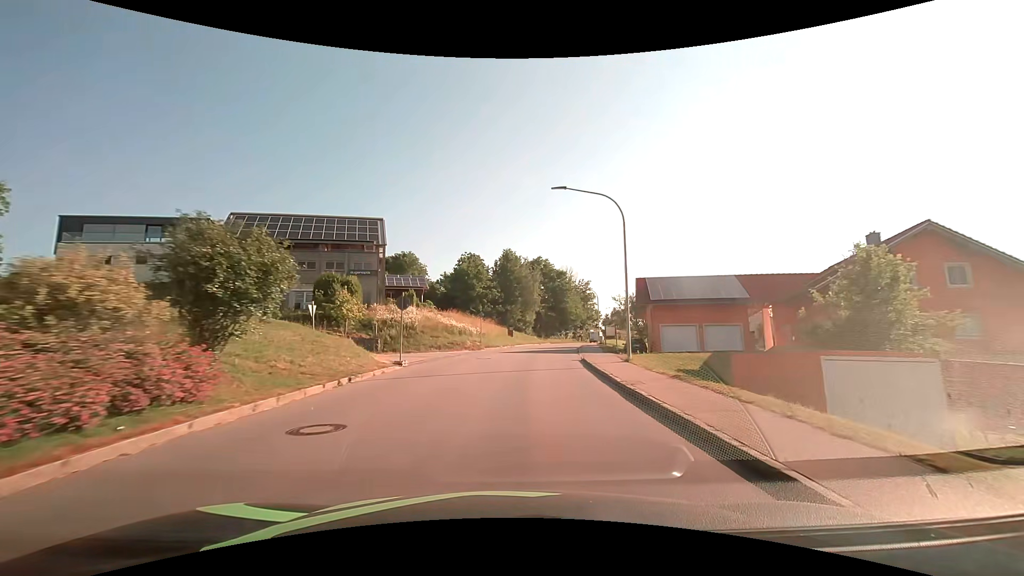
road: tertiary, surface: asphalt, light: Day
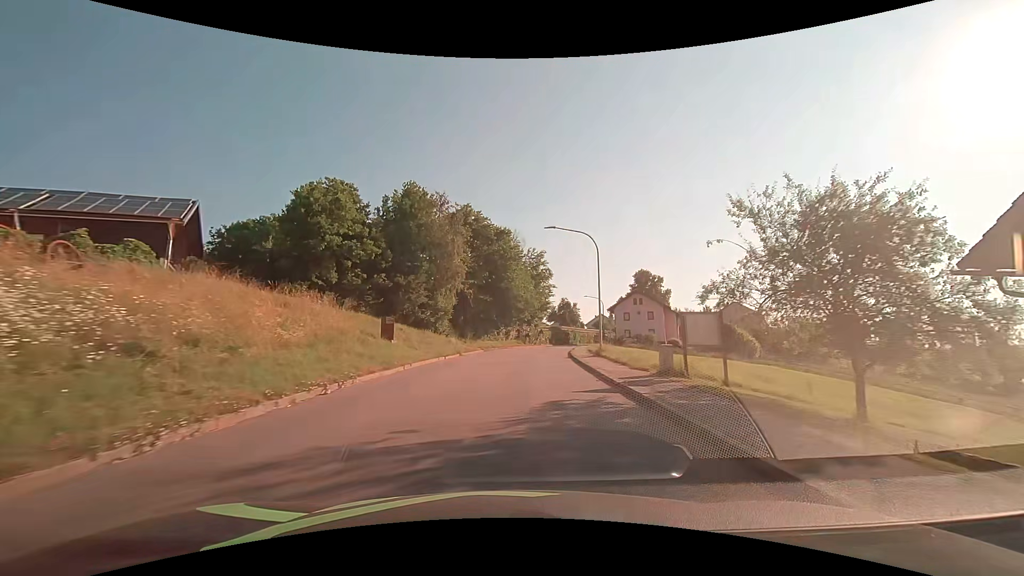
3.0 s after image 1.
(+2.6, +38.0) m; +8°
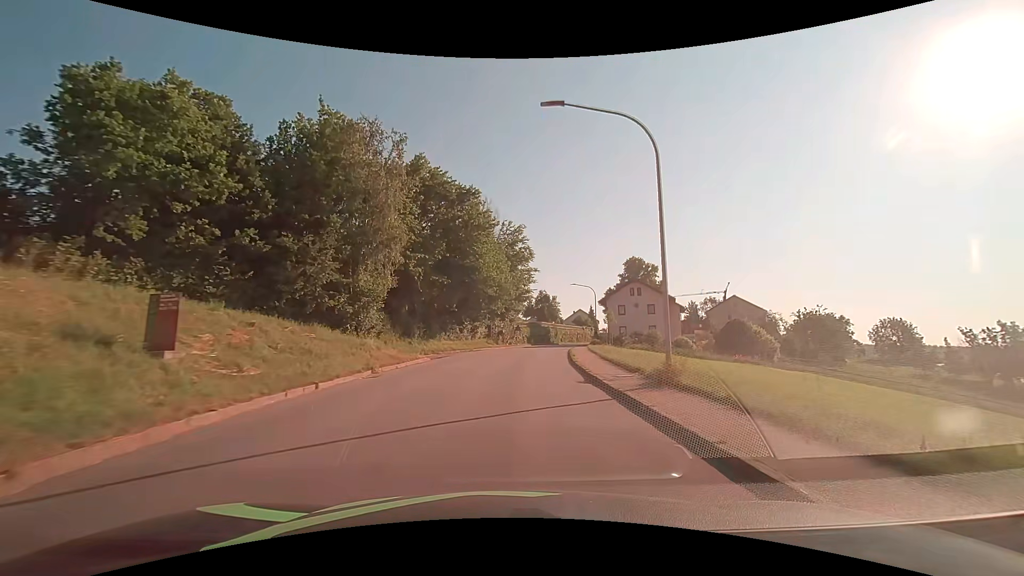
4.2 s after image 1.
(+0.4, +15.3) m; +3°
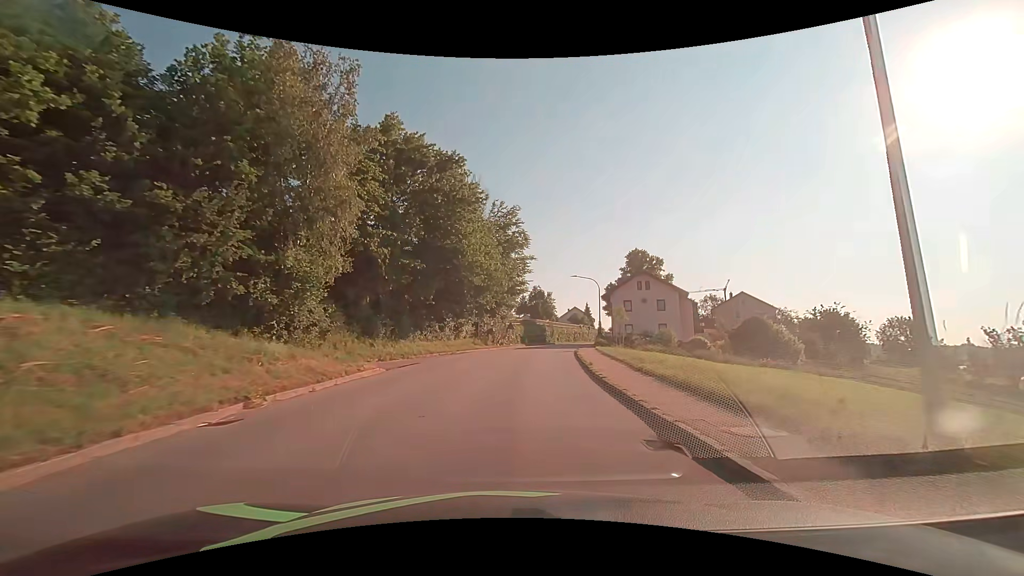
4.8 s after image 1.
(+0.1, +7.7) m; +1°
(0, +10) (+1, +20) (+1, +30) (+3, +40) (+5, +50) (+7, +59) (+10, +69) (+13, +79) (+16, +88) (+20, +97) m
